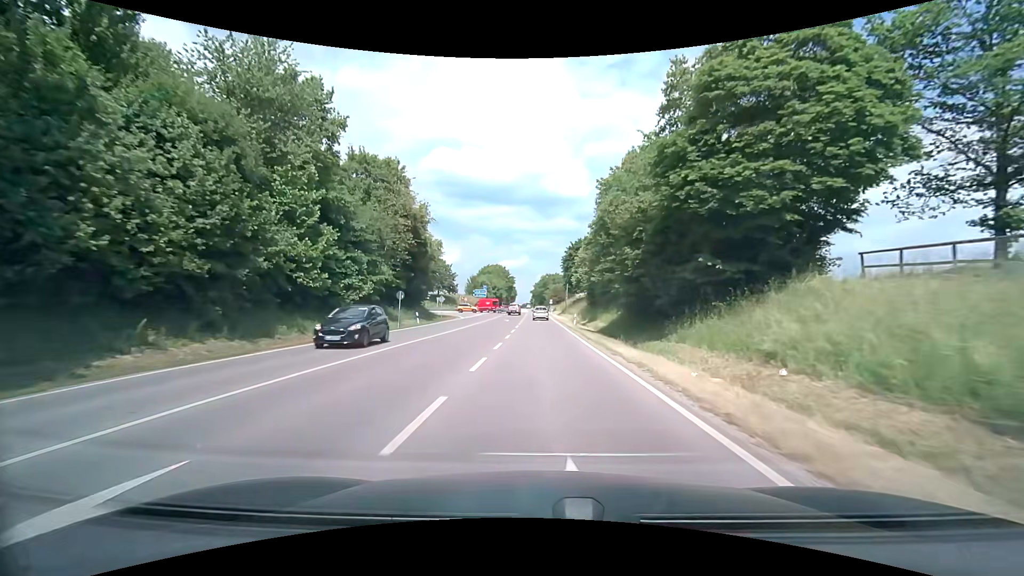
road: secondary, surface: asphalt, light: Day
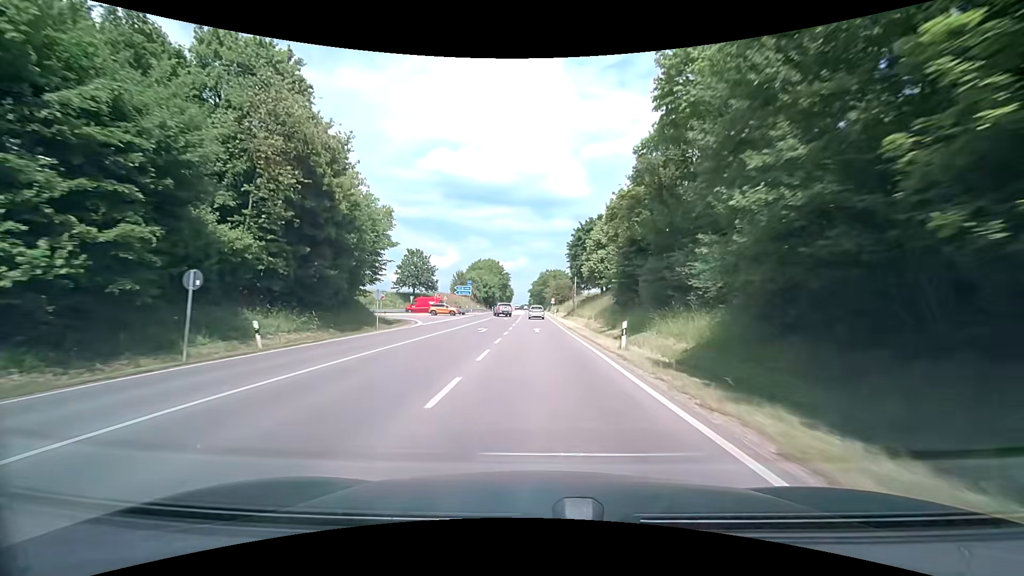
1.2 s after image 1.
(+0.1, +22.0) m; 0°
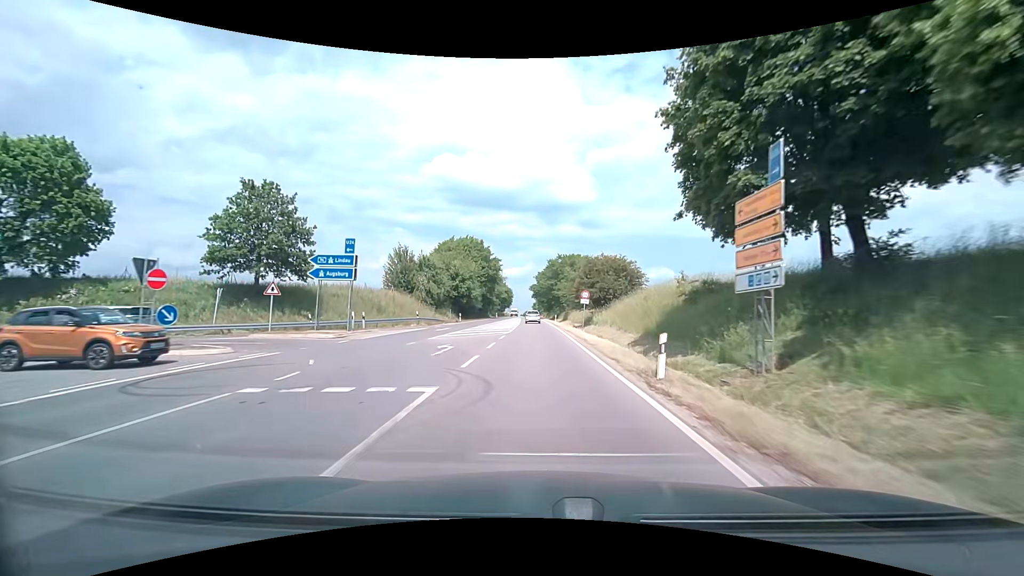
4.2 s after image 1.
(-0.1, +54.8) m; -1°
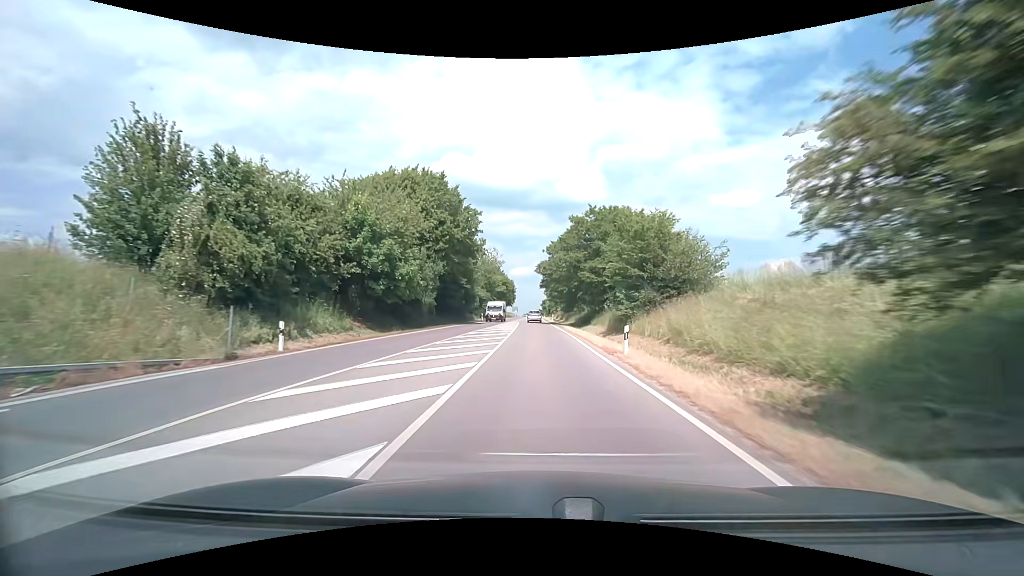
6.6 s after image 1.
(-0.4, +43.8) m; -1°
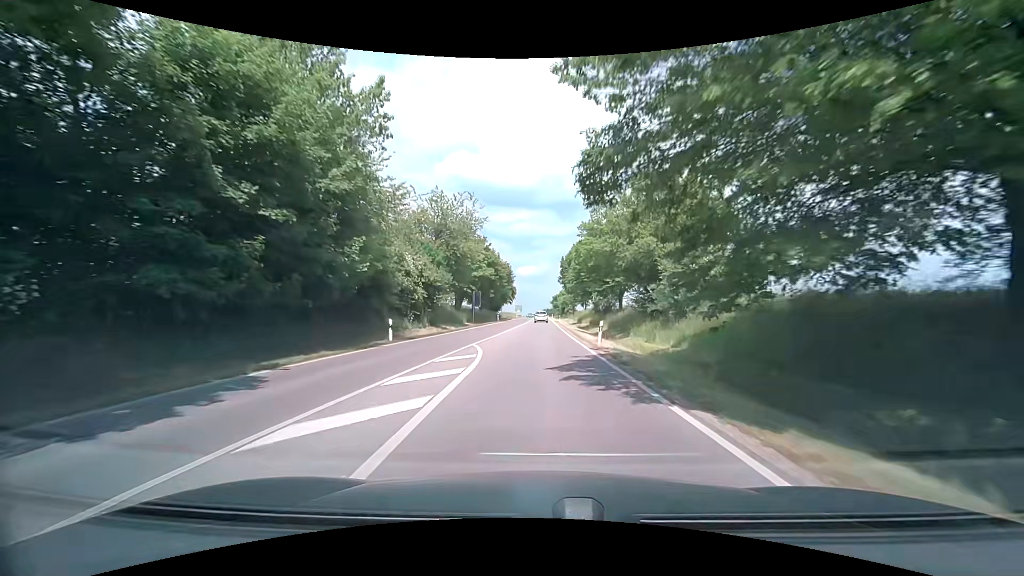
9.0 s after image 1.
(-0.4, +44.7) m; -1°
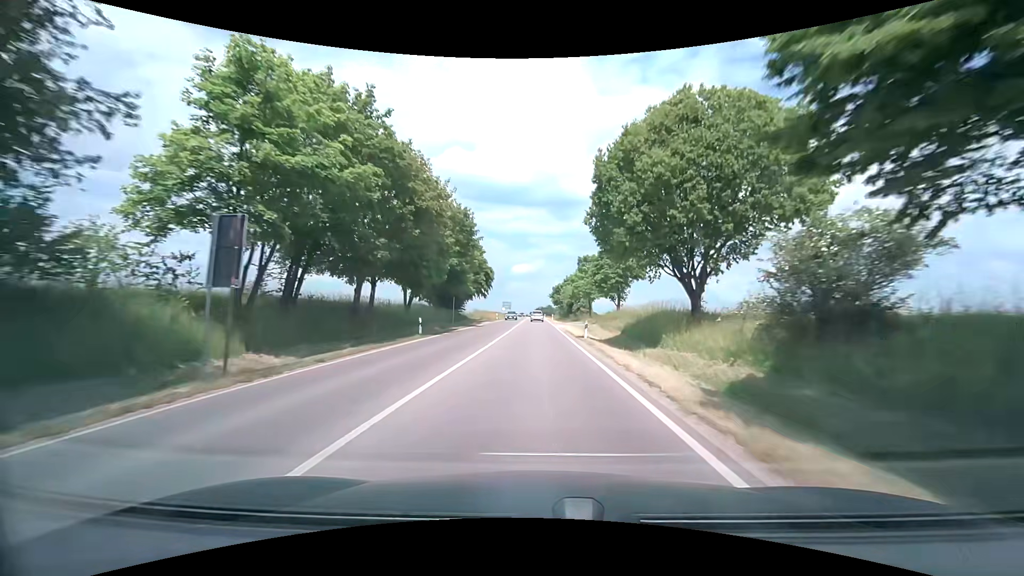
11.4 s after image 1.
(+0.3, +45.1) m; +1°
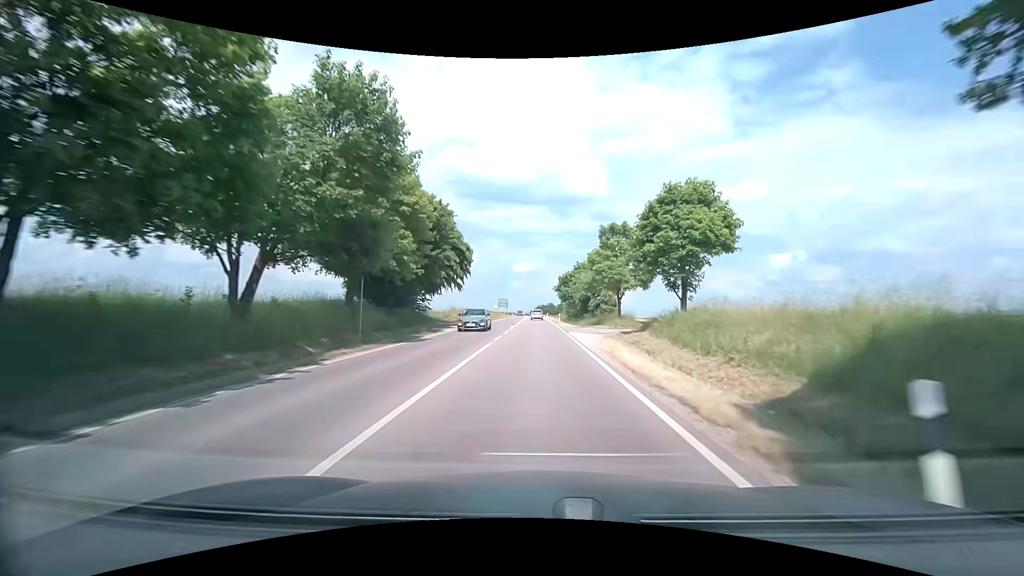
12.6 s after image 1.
(+0.1, +22.7) m; 0°
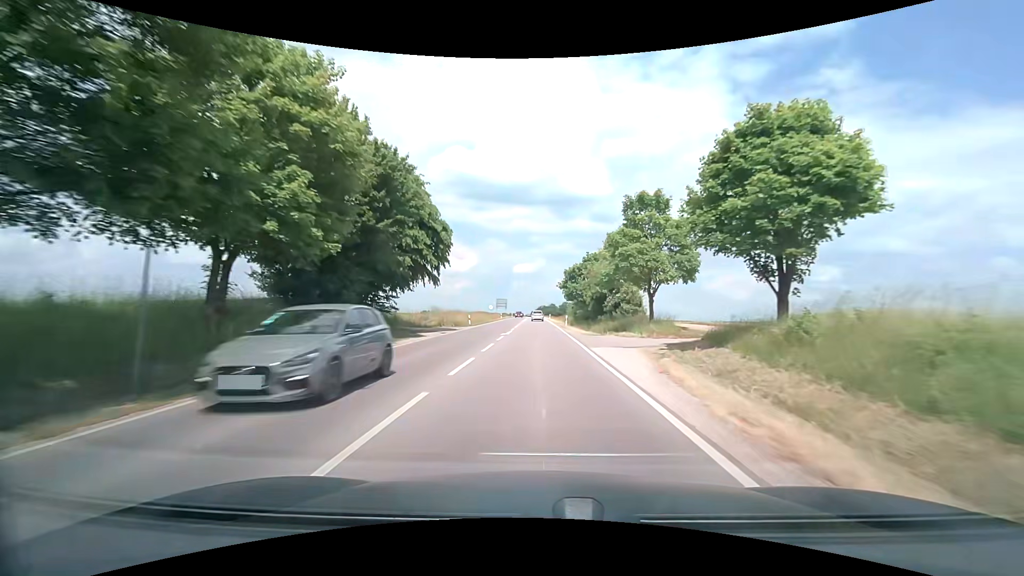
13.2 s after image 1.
(0.0, +11.4) m; 0°
(0, +10) (0, +20) (0, +30) (0, +40) (0, +50) (0, +60) (0, +70) (0, +80) (0, +90) (0, +100) m
